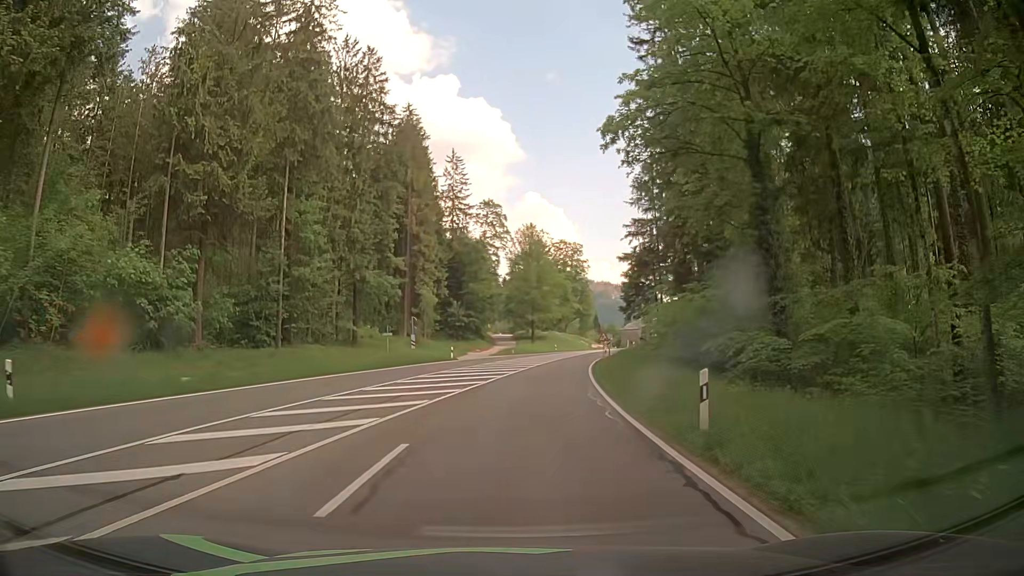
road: primary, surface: asphalt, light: Day
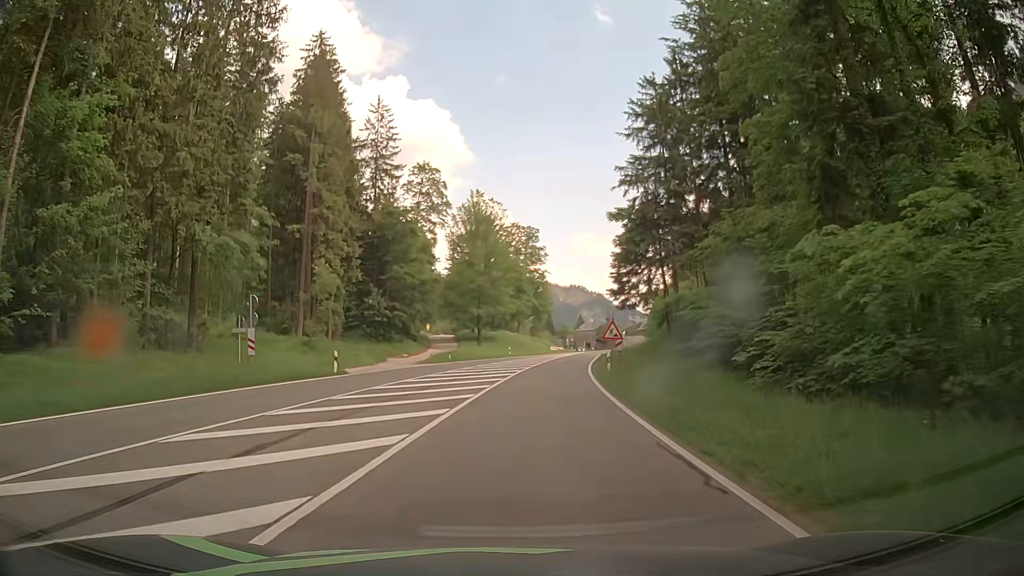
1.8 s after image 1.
(+1.0, +22.8) m; +4°
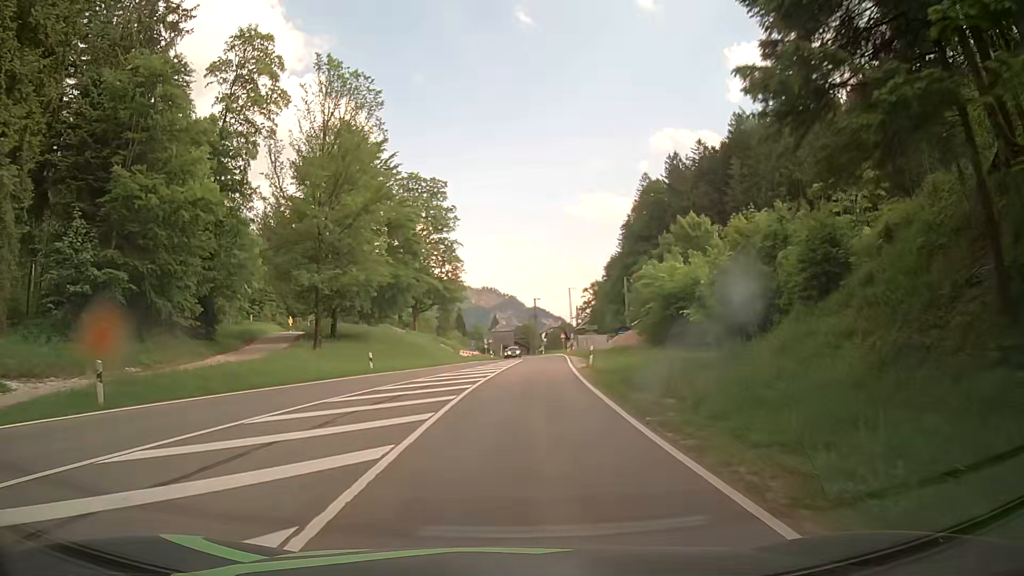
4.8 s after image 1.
(+2.7, +37.9) m; +8°
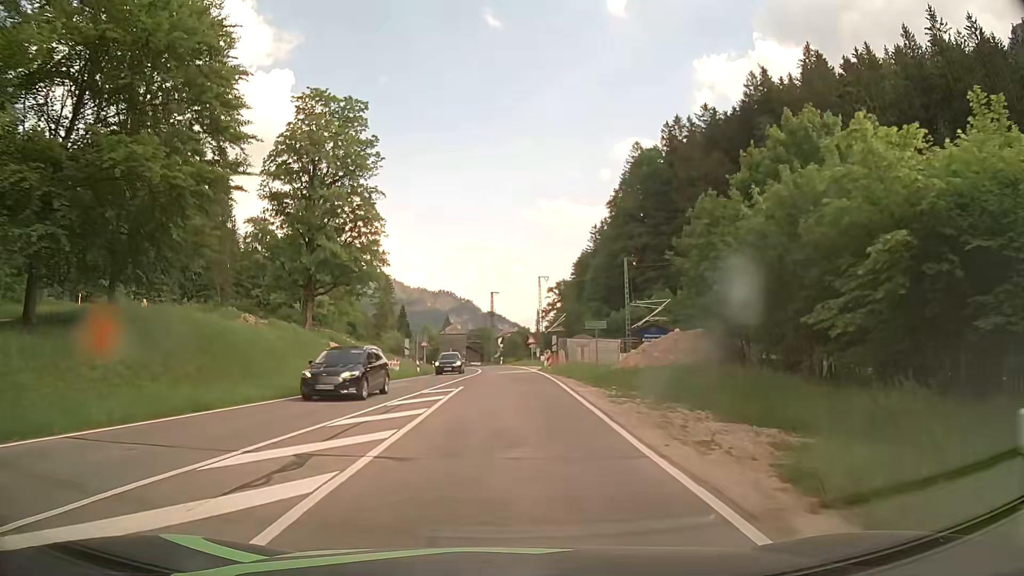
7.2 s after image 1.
(+1.2, +30.4) m; +3°
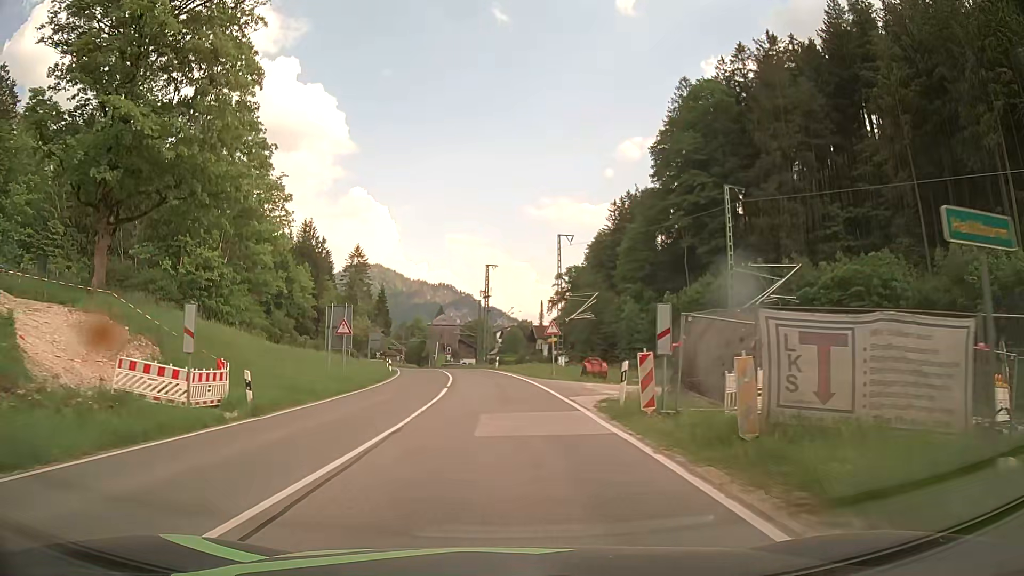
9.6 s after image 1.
(+0.4, +30.5) m; +1°
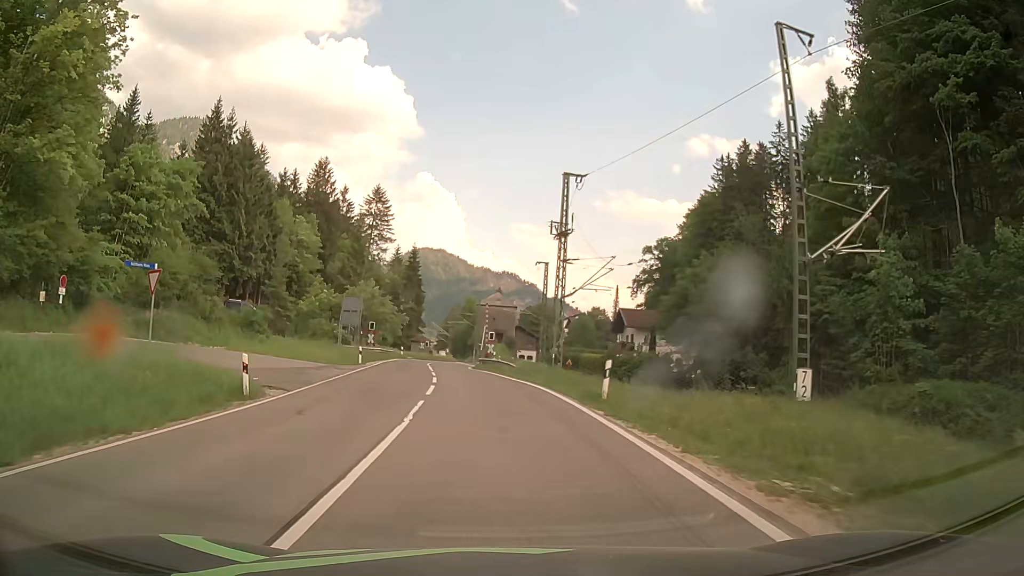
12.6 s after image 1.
(-1.7, +38.4) m; -6°
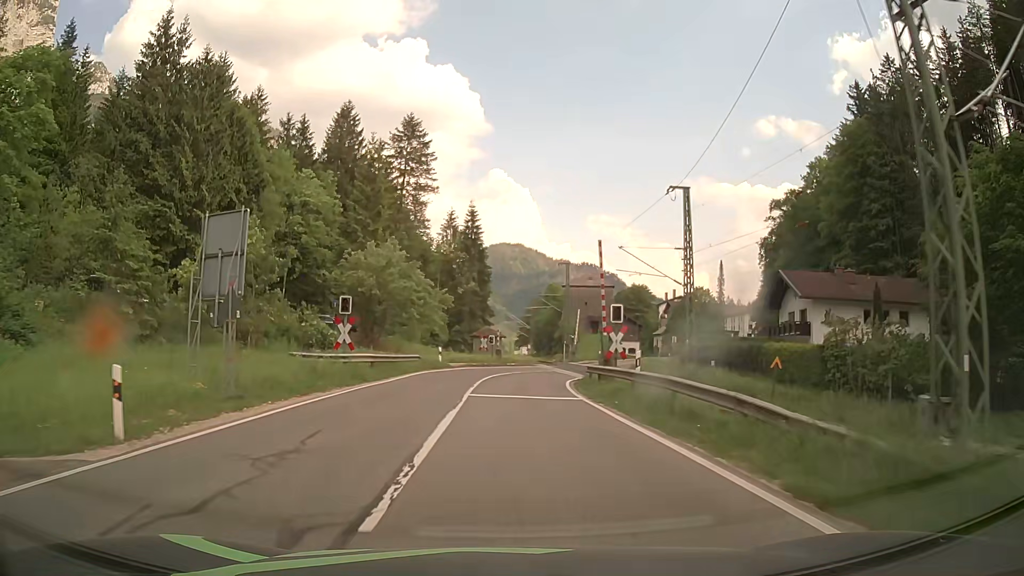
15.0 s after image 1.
(-1.9, +30.8) m; -7°
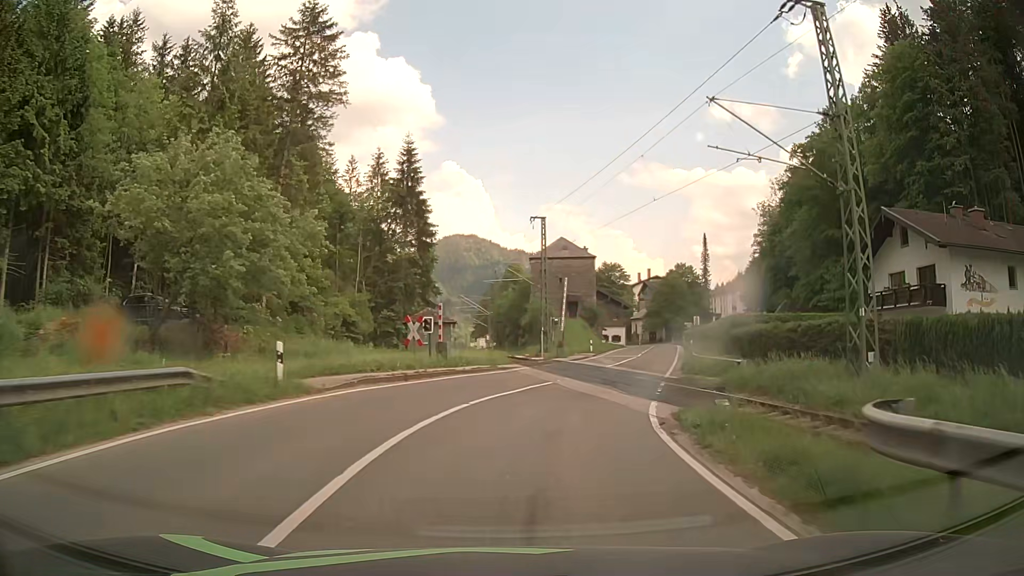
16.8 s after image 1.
(+0.3, +23.3) m; +3°
(+1, +10) (+2, +20) (+5, +30) (+8, +39) (+11, +49) (+14, +58) (+16, +68) (+19, +77) (+21, +87) (+24, +97) m
